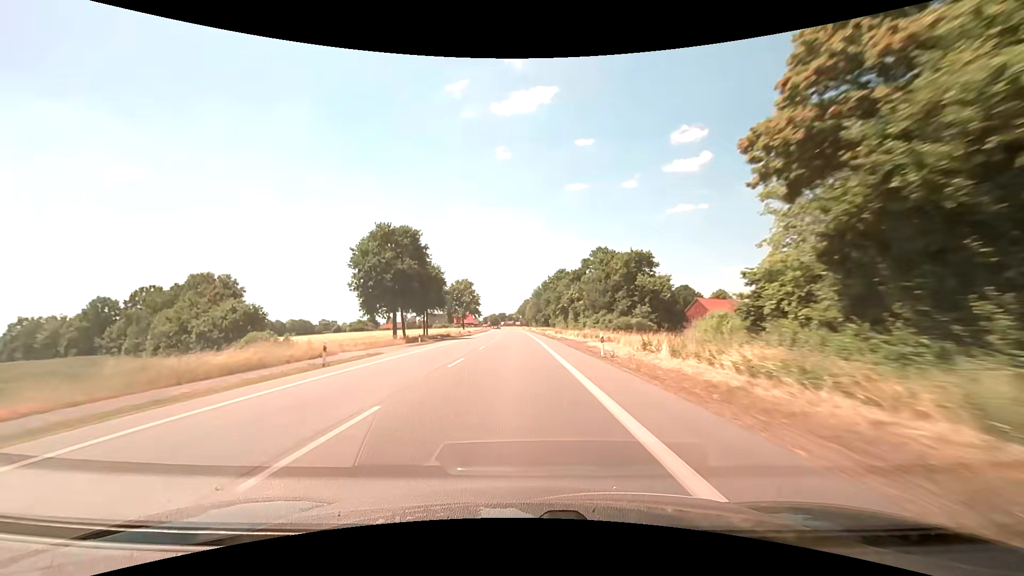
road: primary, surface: asphalt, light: Day
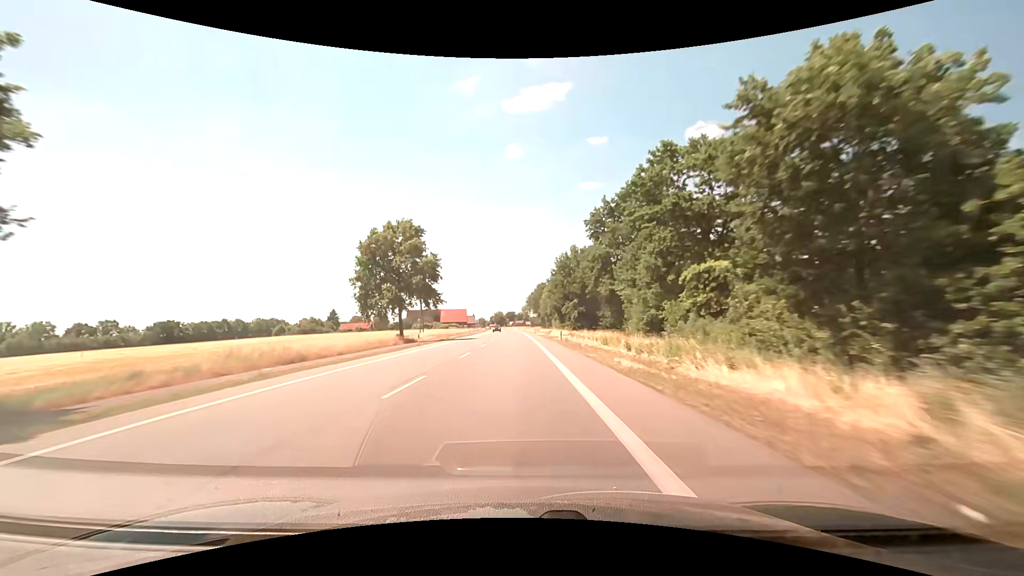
(-0.4, +78.7) m; -1°
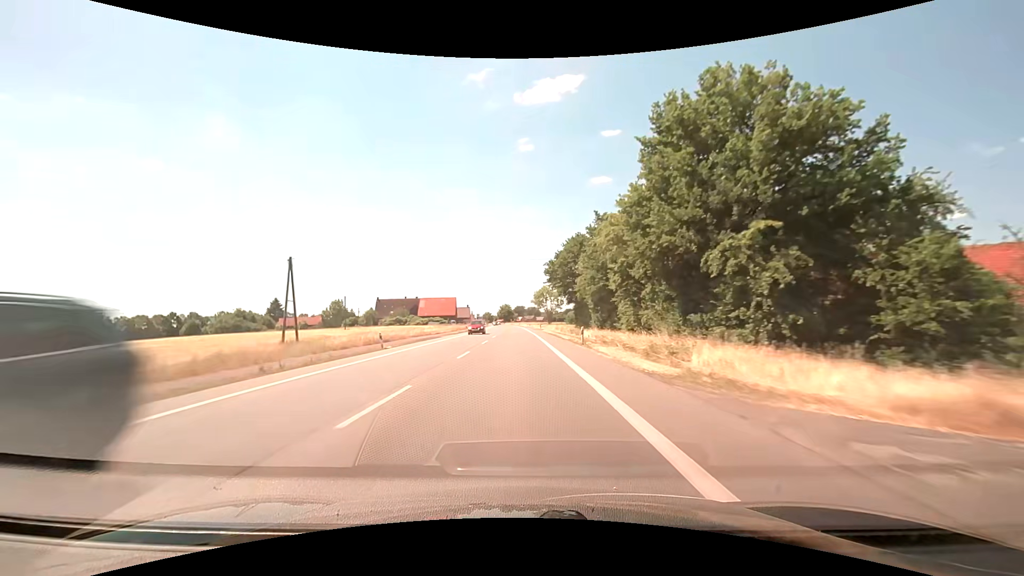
(-0.9, +62.6) m; -1°
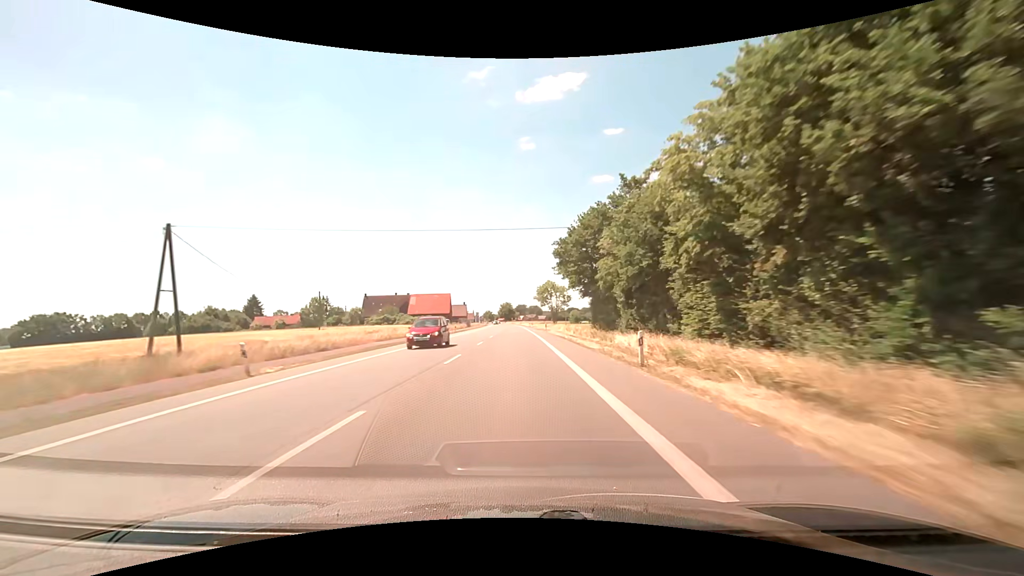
(0.0, +14.8) m; 0°
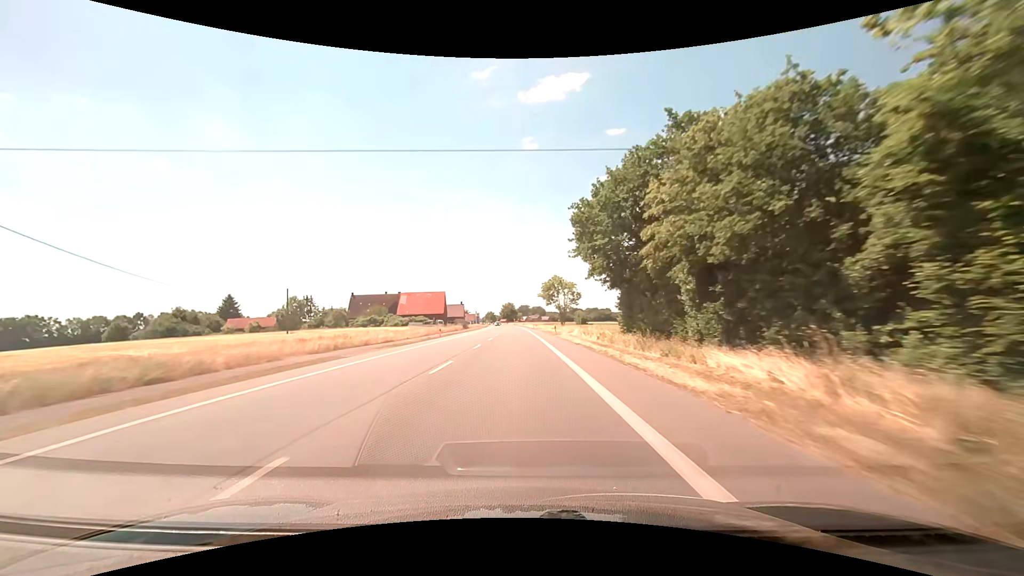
(0.0, +14.2) m; 0°
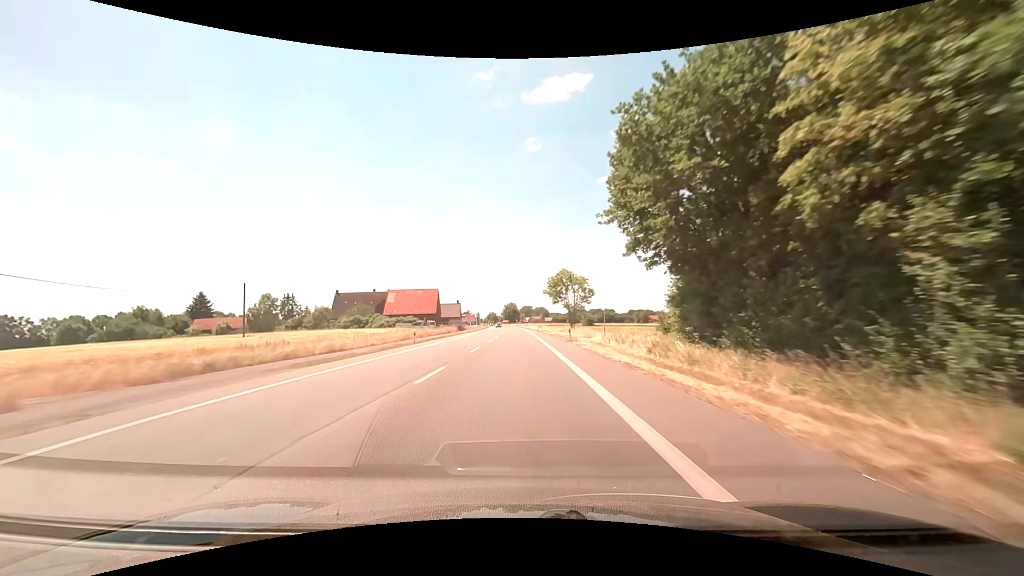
(-0.1, +13.6) m; -1°
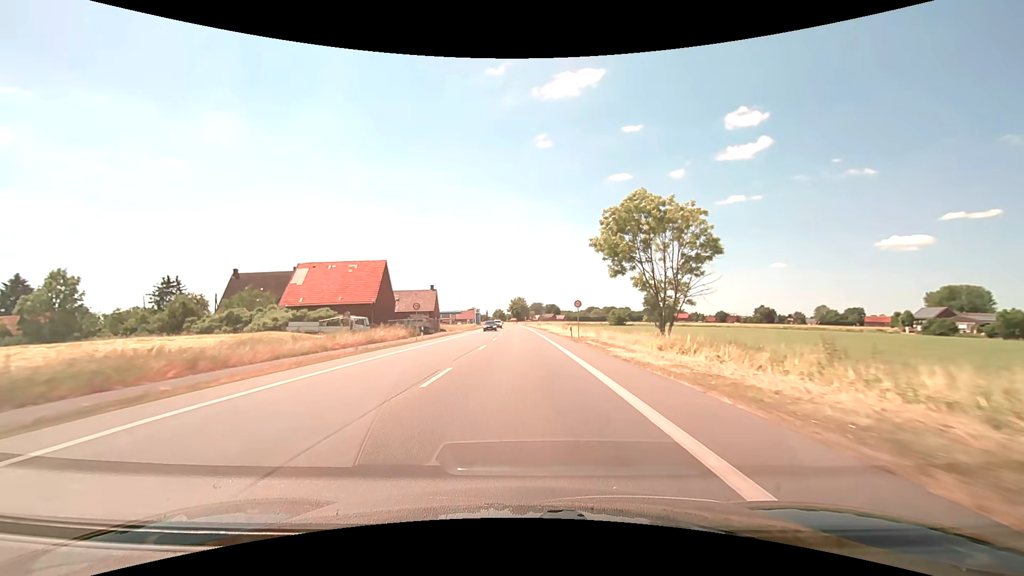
(-0.3, +48.4) m; -1°
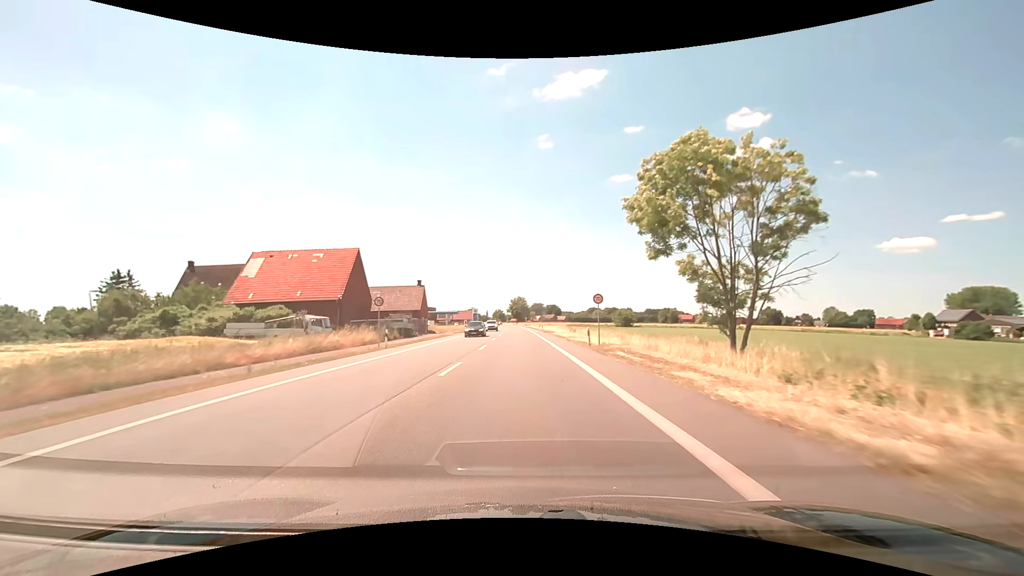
(0.0, +10.6) m; 0°
(0, +10) (0, +20) (0, +30) (0, +40) (0, +50) (0, +60) (-1, +70) (-1, +80) (-1, +90) (-1, +100) m
